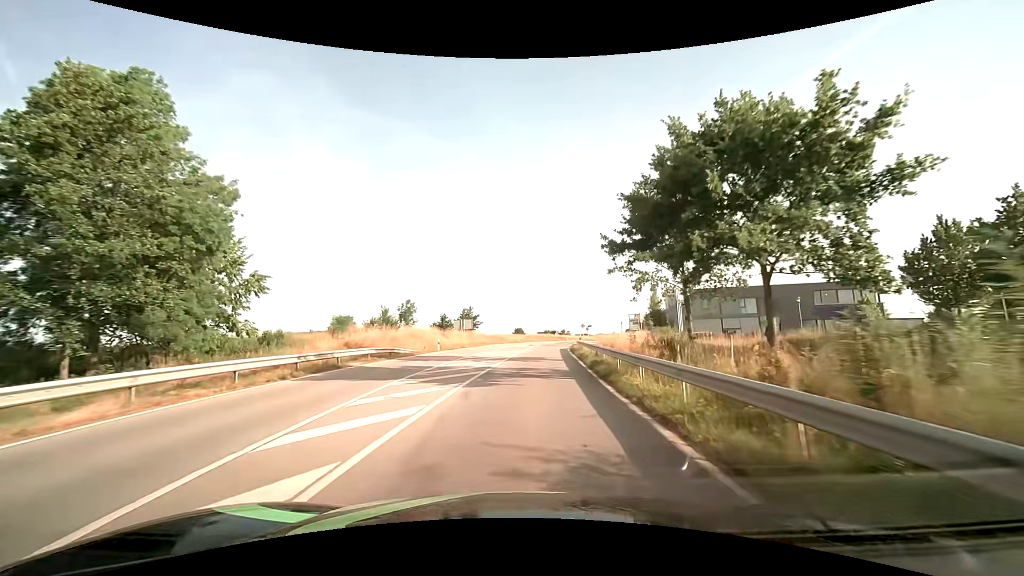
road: secondary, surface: asphalt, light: Day
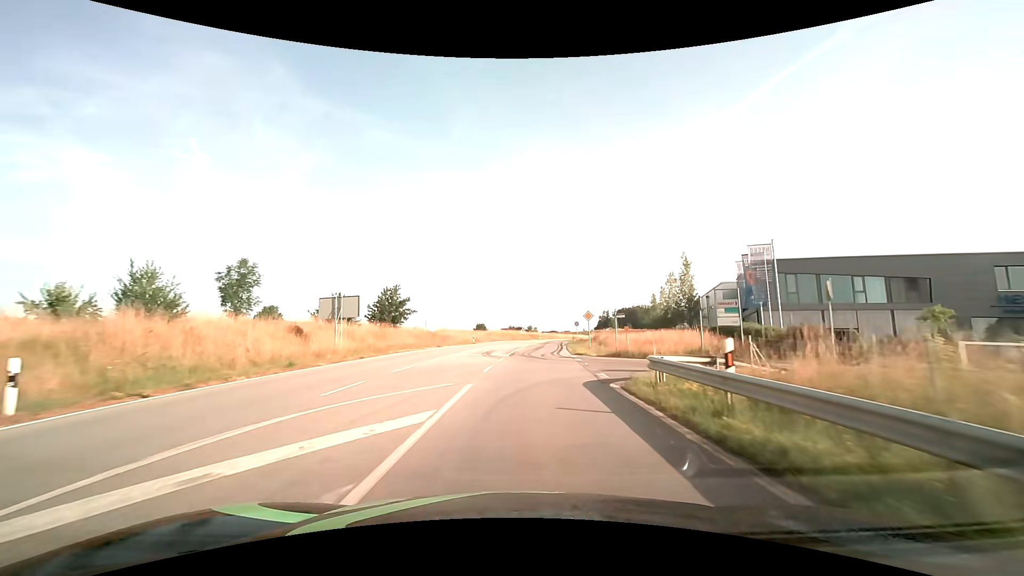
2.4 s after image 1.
(+1.2, +33.9) m; +4°
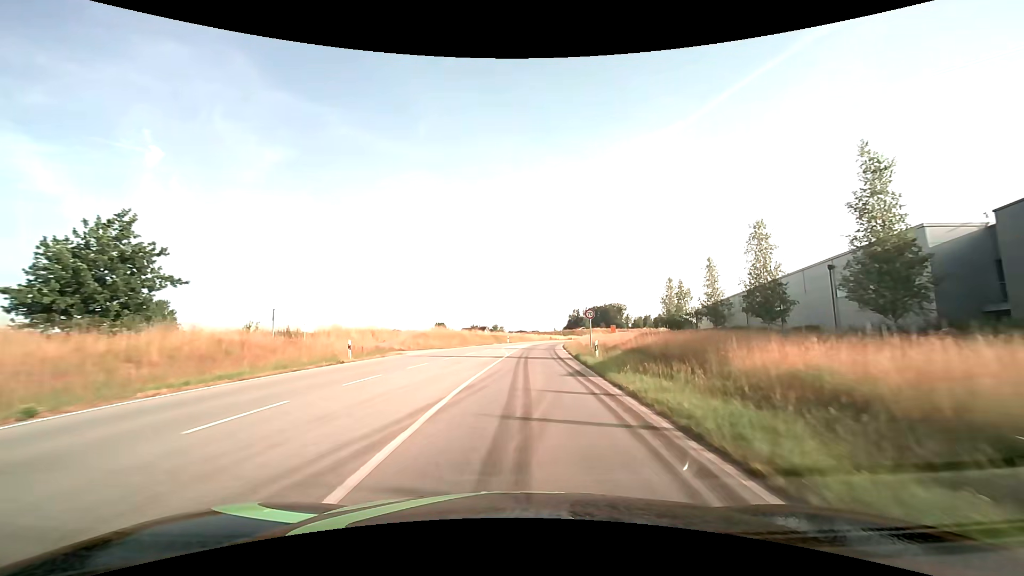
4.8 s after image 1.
(+1.3, +35.6) m; +4°
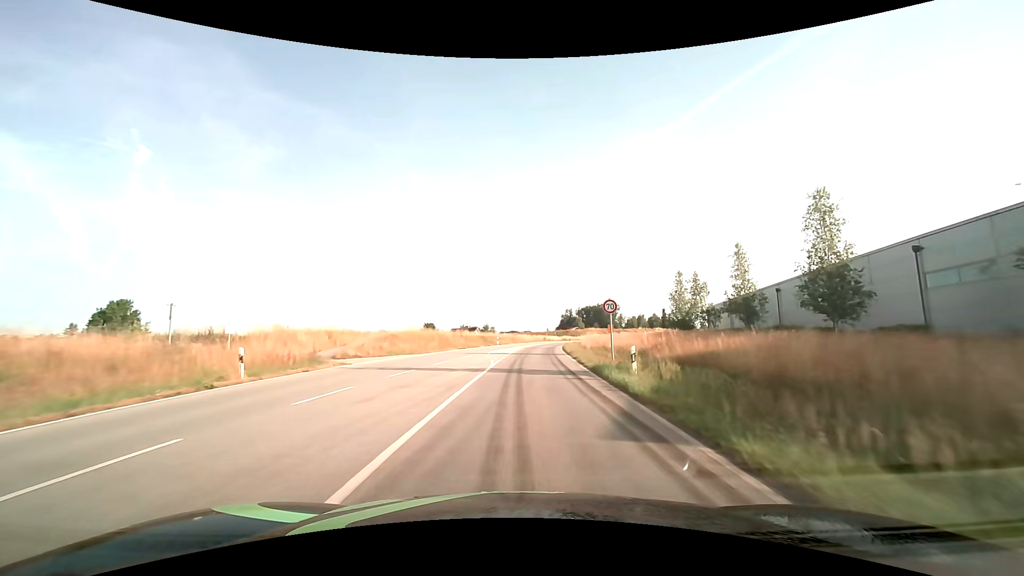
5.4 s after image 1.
(+0.1, +9.1) m; +1°
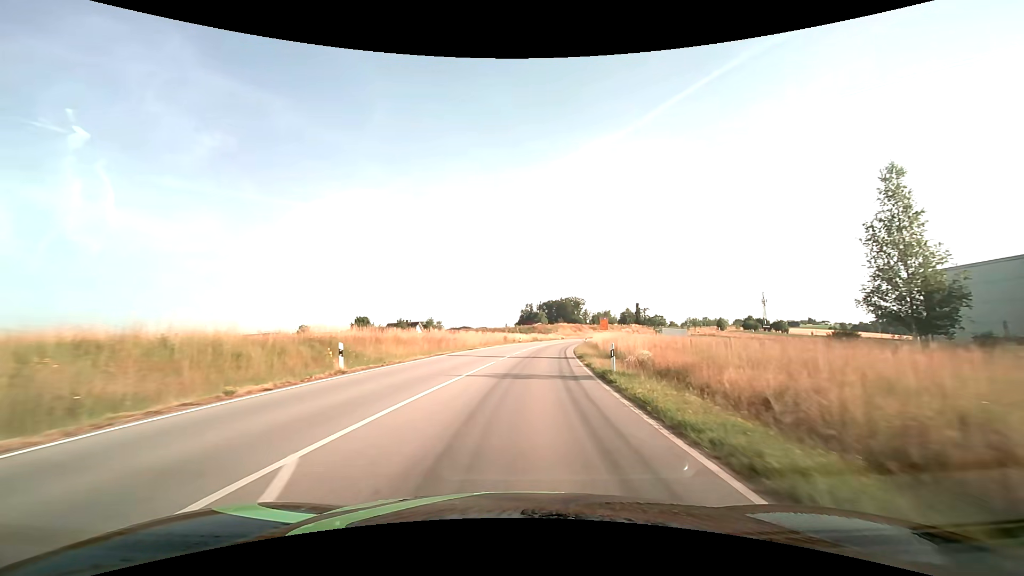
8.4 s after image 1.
(+1.9, +47.8) m; +5°
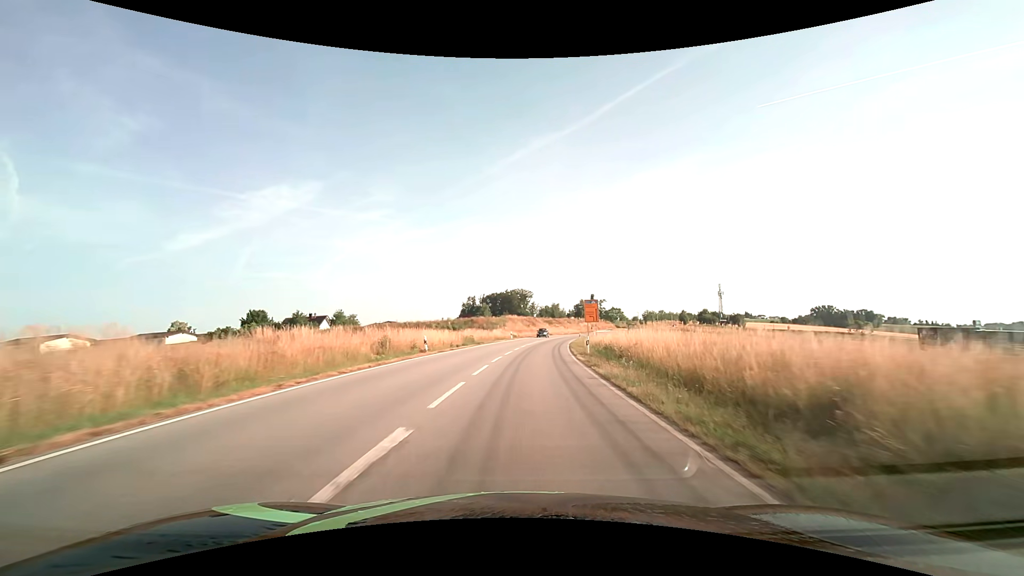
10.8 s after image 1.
(+2.1, +40.4) m; +6°
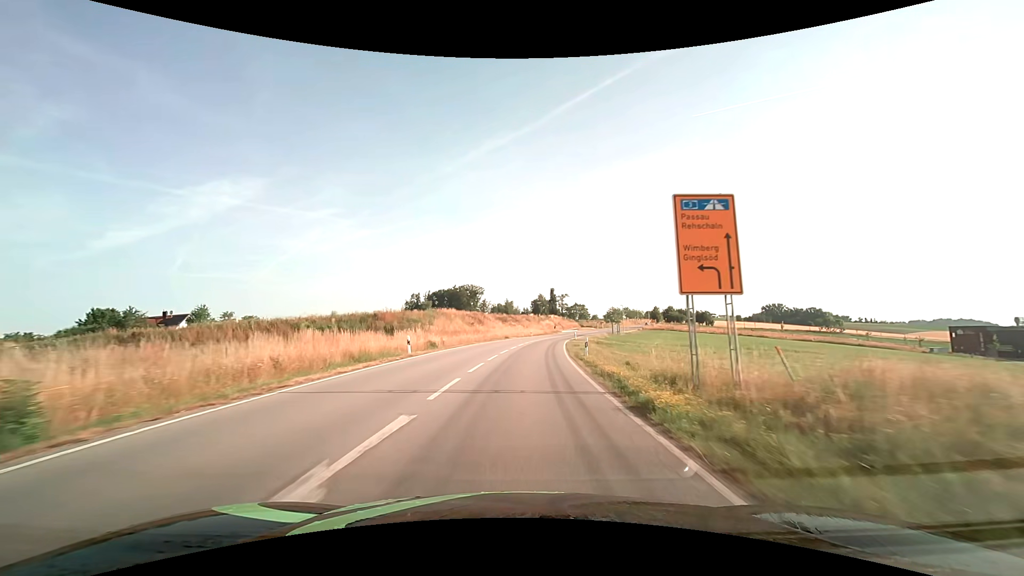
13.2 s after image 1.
(+2.2, +40.6) m; +6°
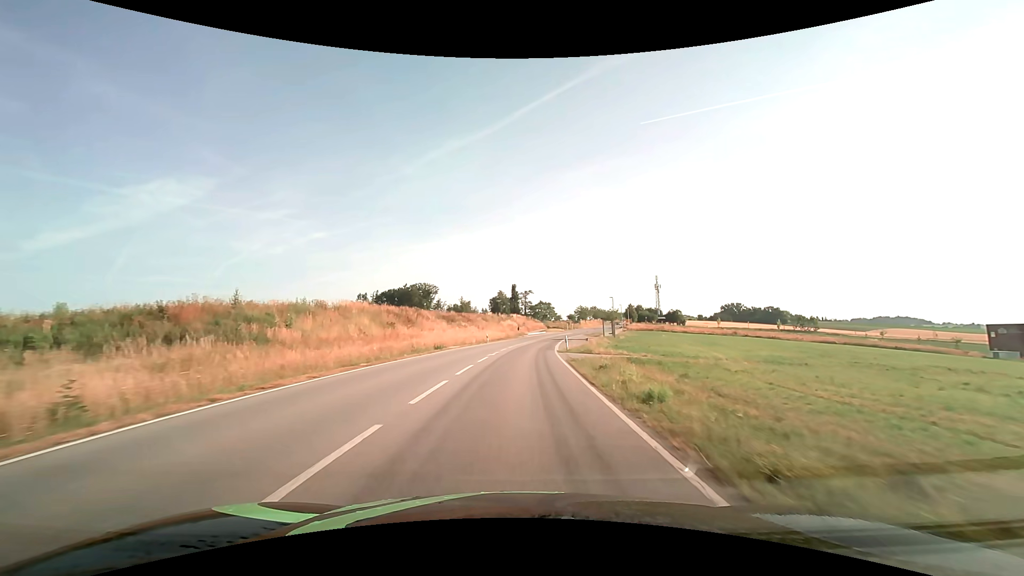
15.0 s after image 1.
(+1.1, +30.5) m; +5°
(0, +10) (0, +20) (+1, +30) (+2, +40) (+2, +50) (+4, +60) (+5, +70) (+6, +80) (+8, +90) (+10, +99) m
